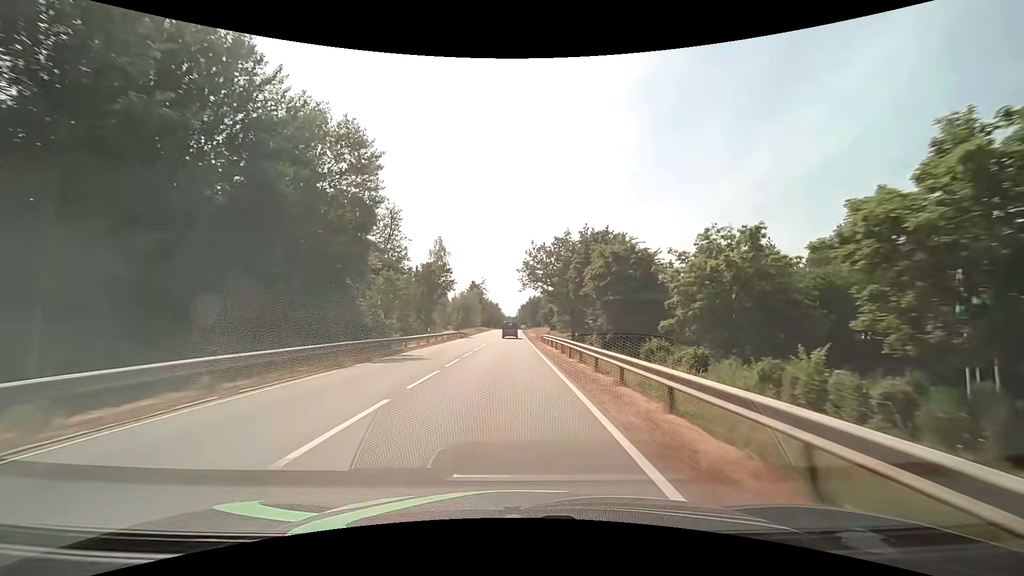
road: secondary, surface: asphalt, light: Day
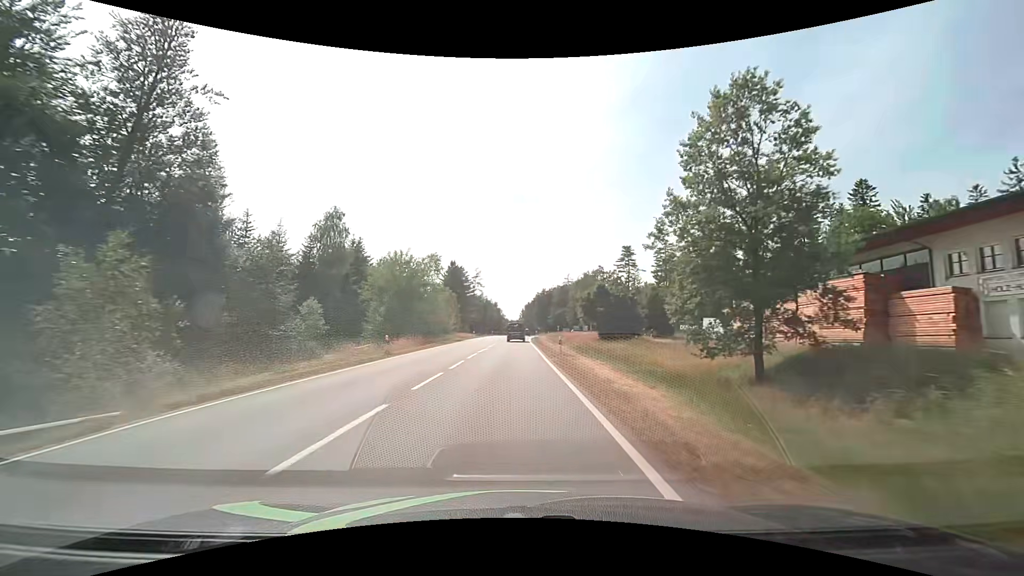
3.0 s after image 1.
(-0.1, +66.1) m; 0°
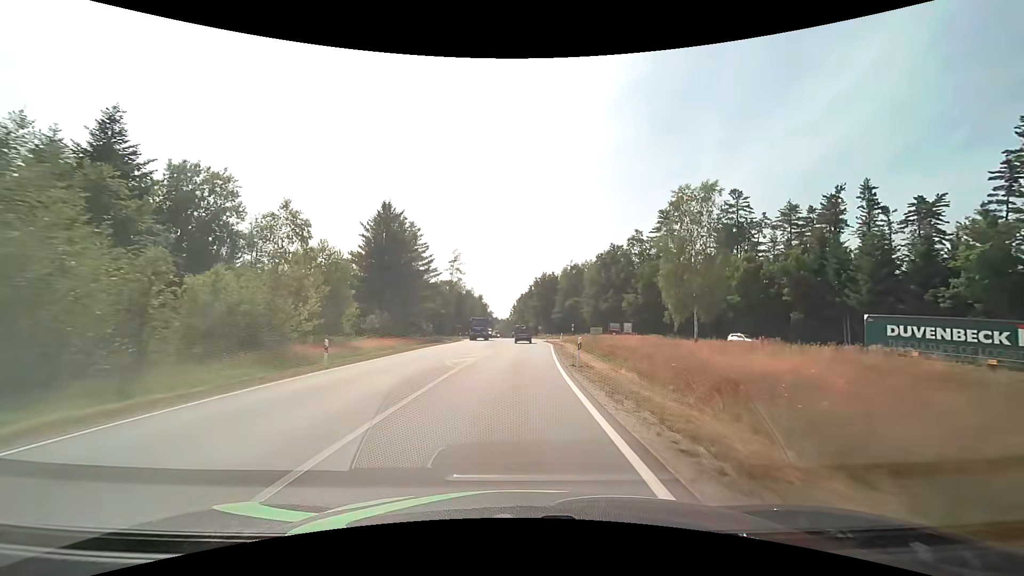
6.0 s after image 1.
(-0.3, +55.7) m; +1°
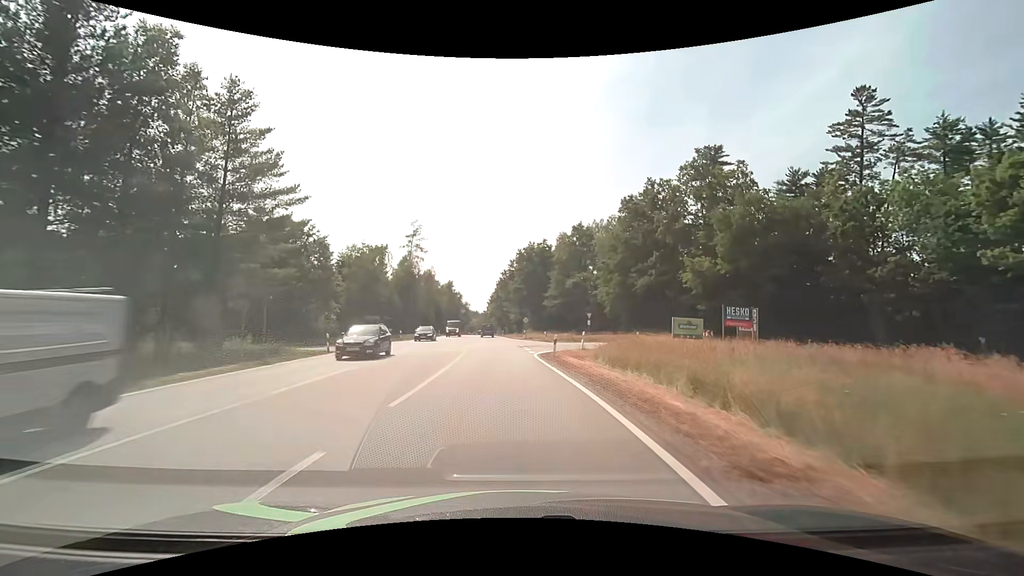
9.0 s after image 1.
(+1.4, +42.4) m; +2°
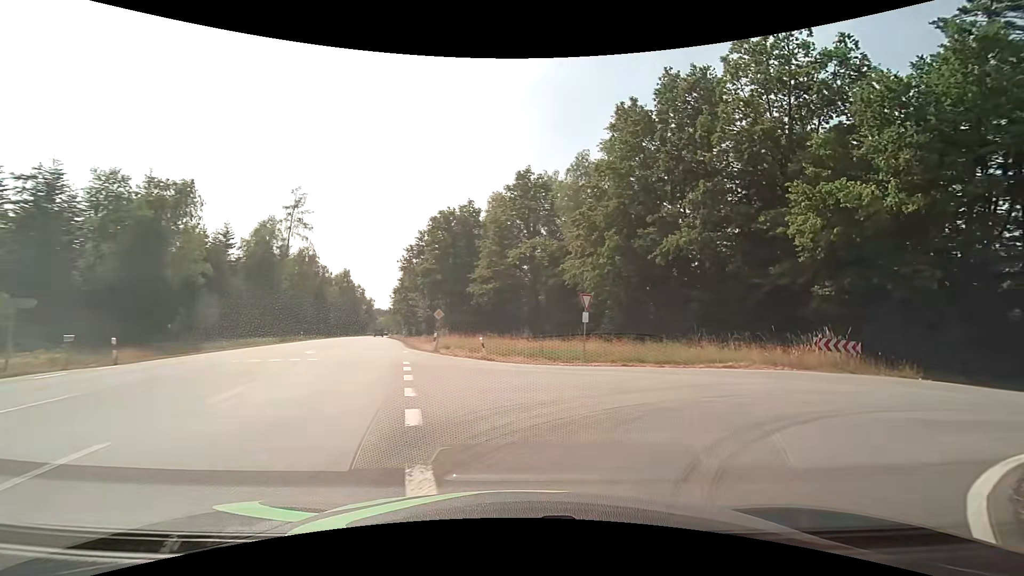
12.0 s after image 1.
(+0.2, +27.6) m; +10°
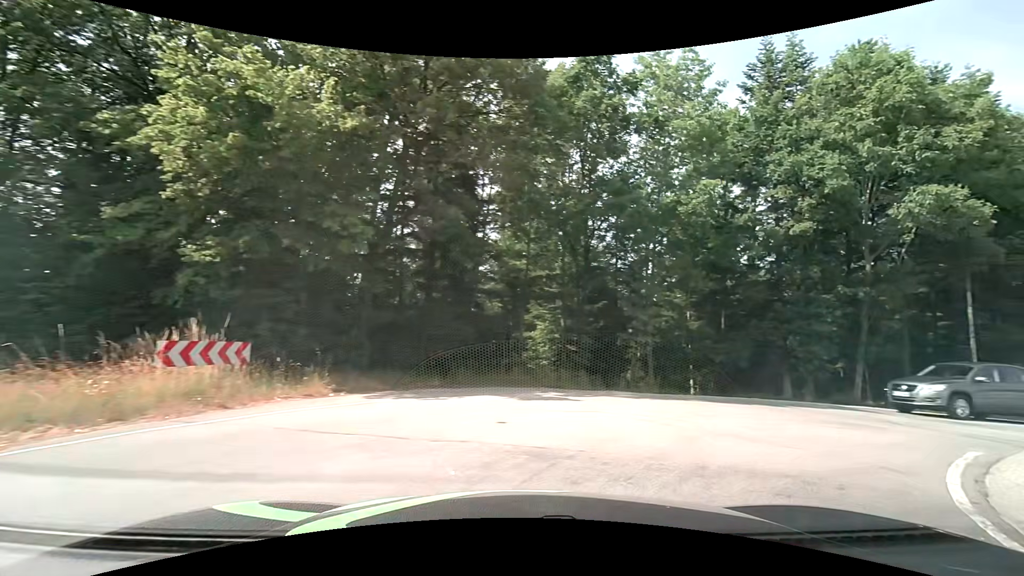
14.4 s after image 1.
(+5.2, +10.4) m; +61°
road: tertiary
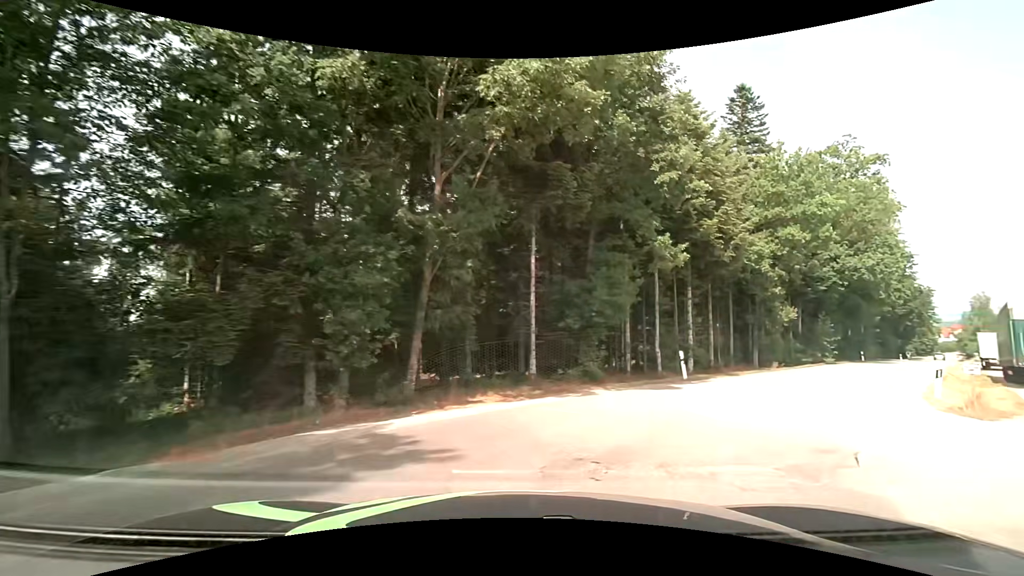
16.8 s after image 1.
(+4.7, +10.0) m; +46°
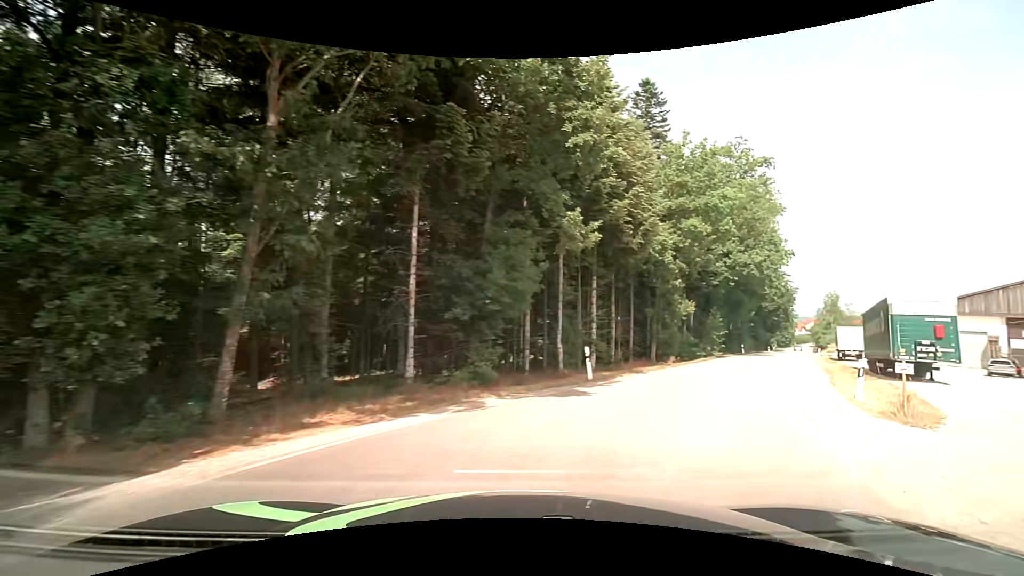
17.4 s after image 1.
(+0.3, +3.4) m; +11°
(+3, +9) (+8, +18) (+13, +27) (+18, +35) (+23, +44) (+28, +53) (+33, +61) (+38, +70) (+43, +79) (+48, +88) m
